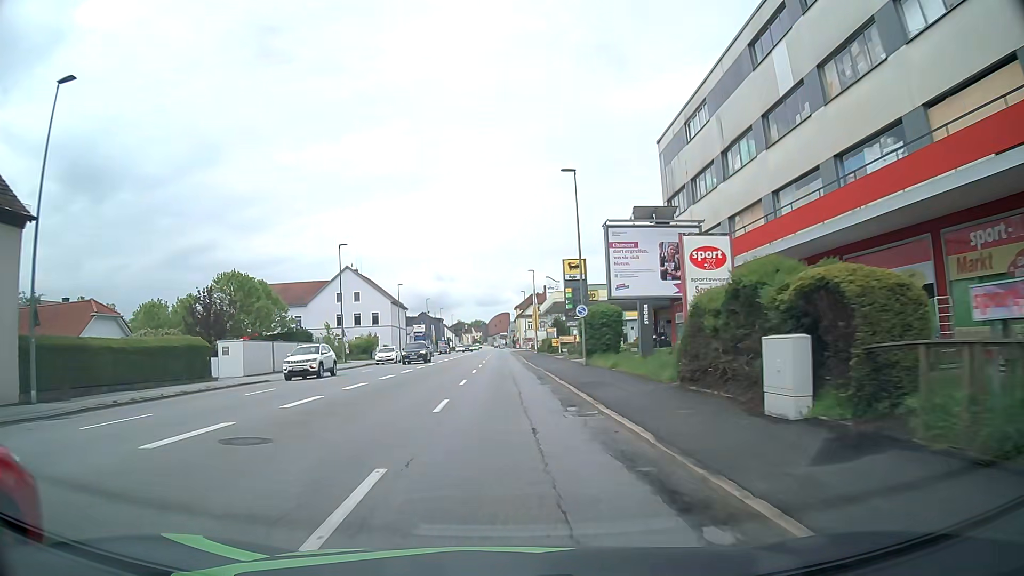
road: tertiary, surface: asphalt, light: Day
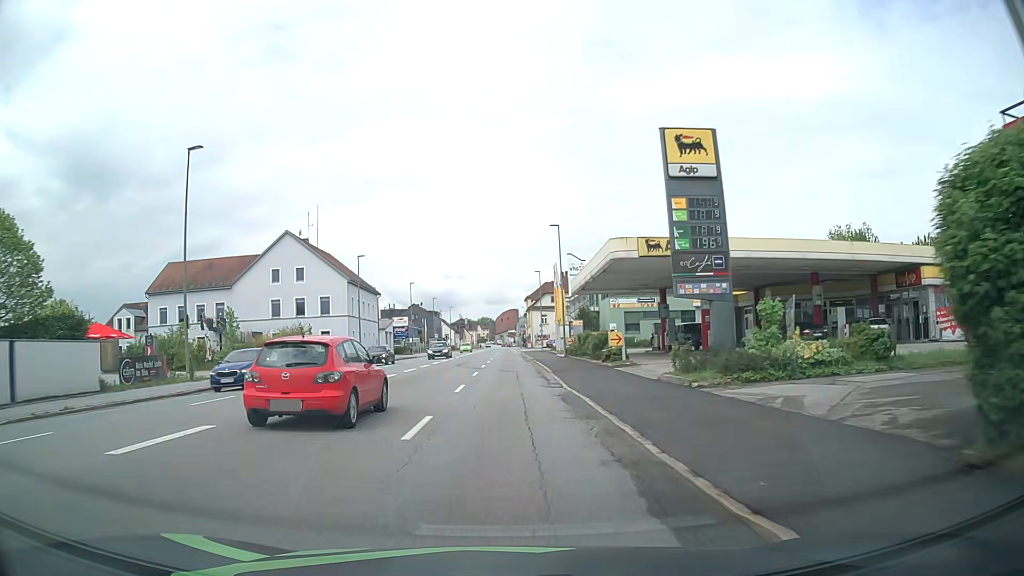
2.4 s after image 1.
(-0.2, +31.0) m; -1°
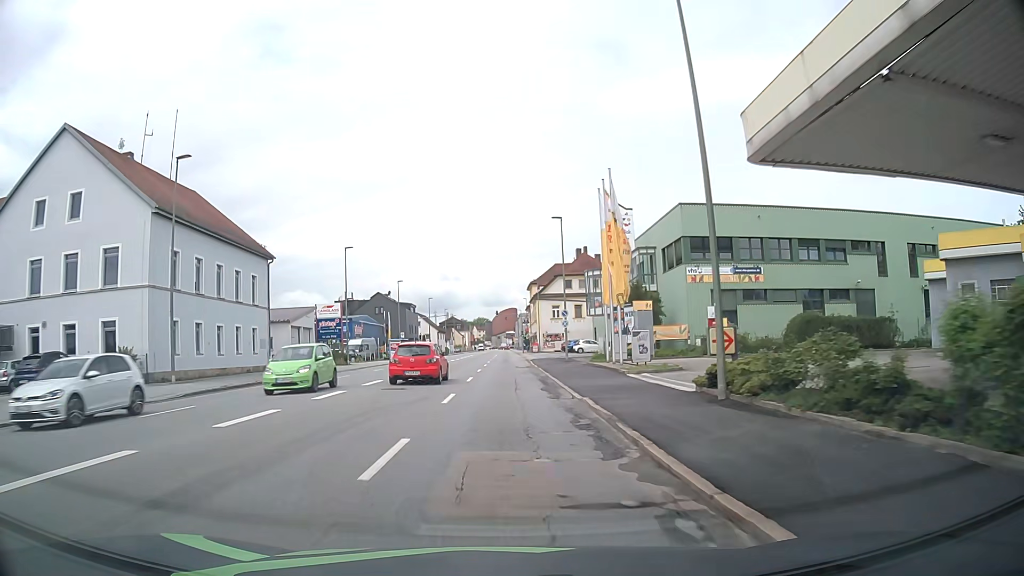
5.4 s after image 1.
(+0.1, +38.8) m; 0°
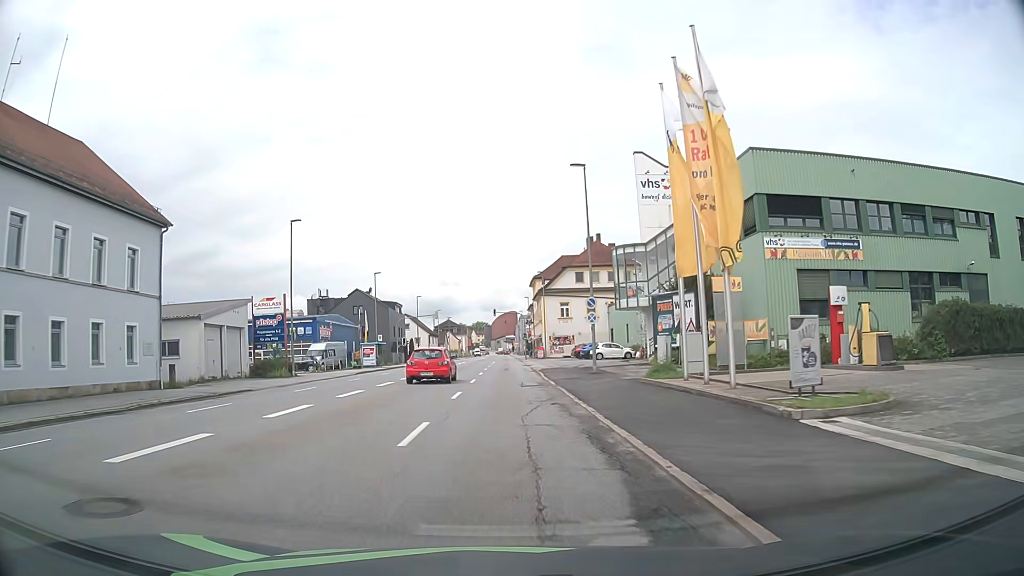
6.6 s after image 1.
(0.0, +15.5) m; 0°
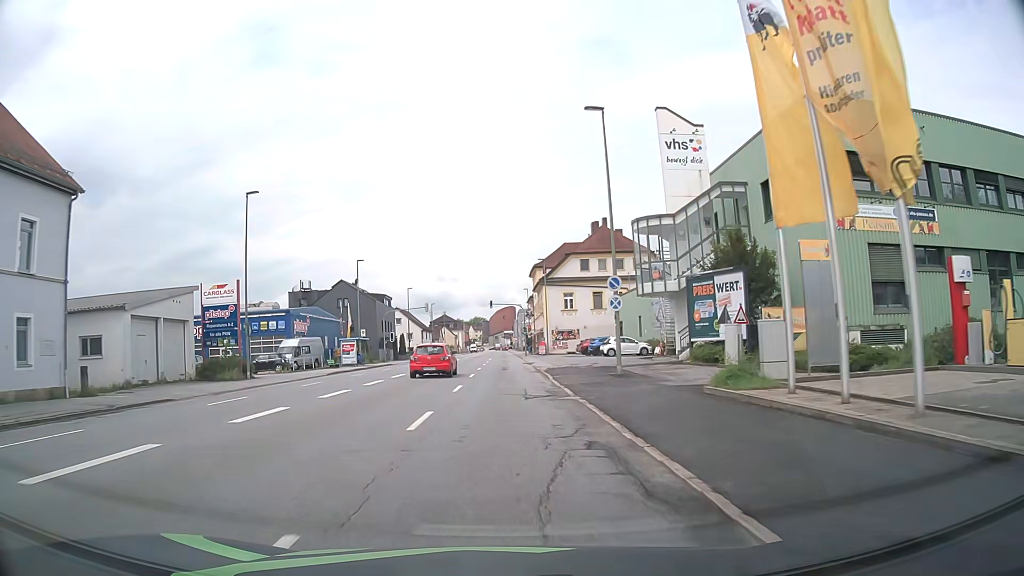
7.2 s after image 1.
(0.0, +7.8) m; 0°
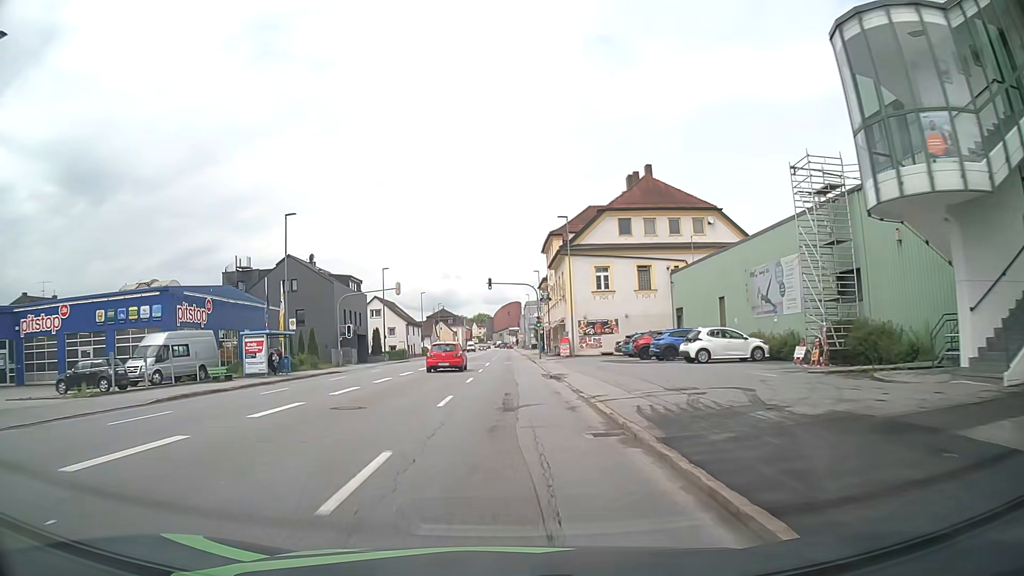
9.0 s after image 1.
(-0.1, +23.3) m; -1°
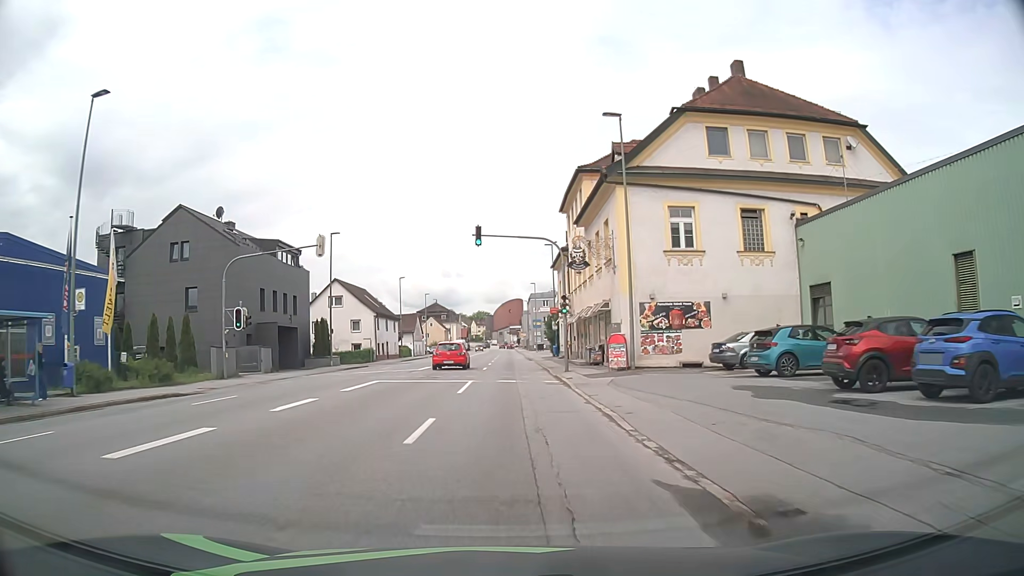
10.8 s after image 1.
(0.0, +23.3) m; 0°
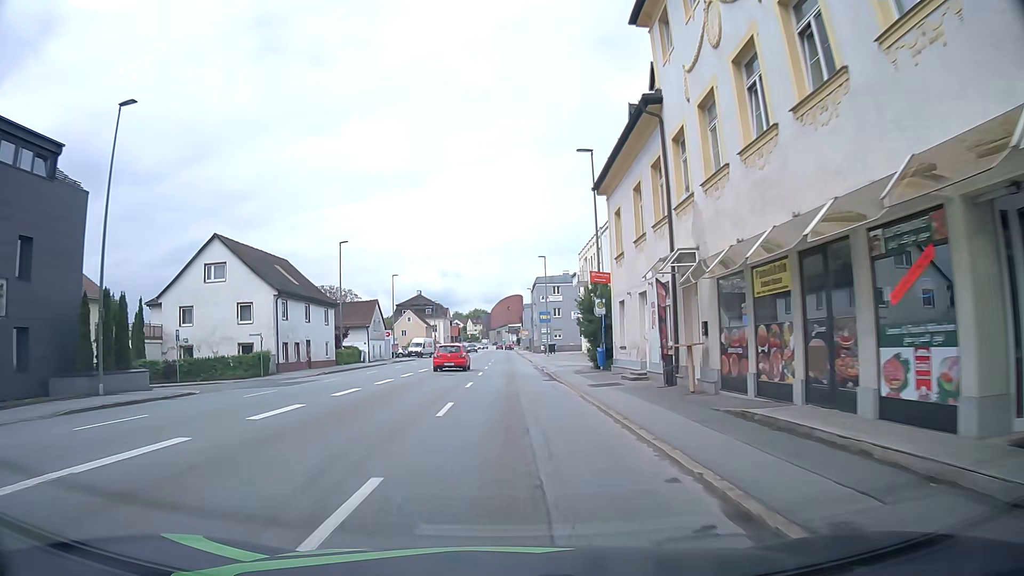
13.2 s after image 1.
(-0.1, +31.2) m; 0°
(0, +10) (0, +20) (0, +30) (0, +40) (0, +50) (0, +60) (0, +70) (0, +80) (0, +90) (0, +100) m
